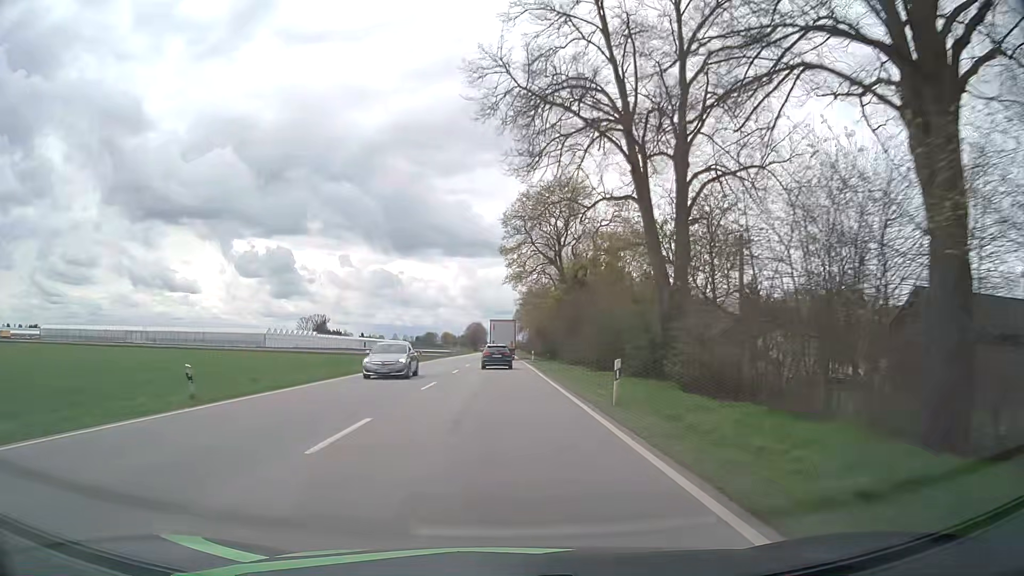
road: primary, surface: asphalt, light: Day
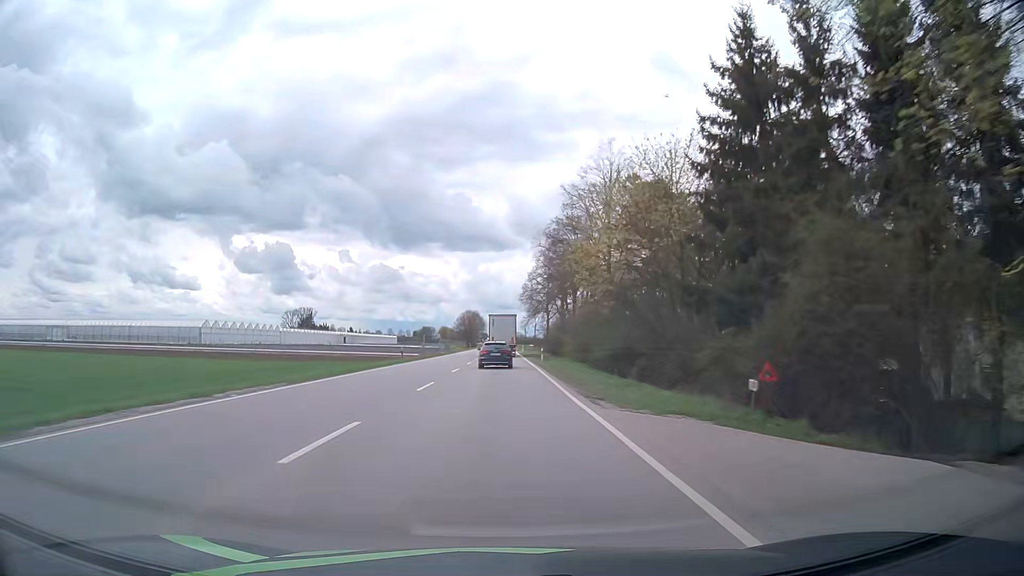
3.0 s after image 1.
(+0.1, +61.4) m; 0°
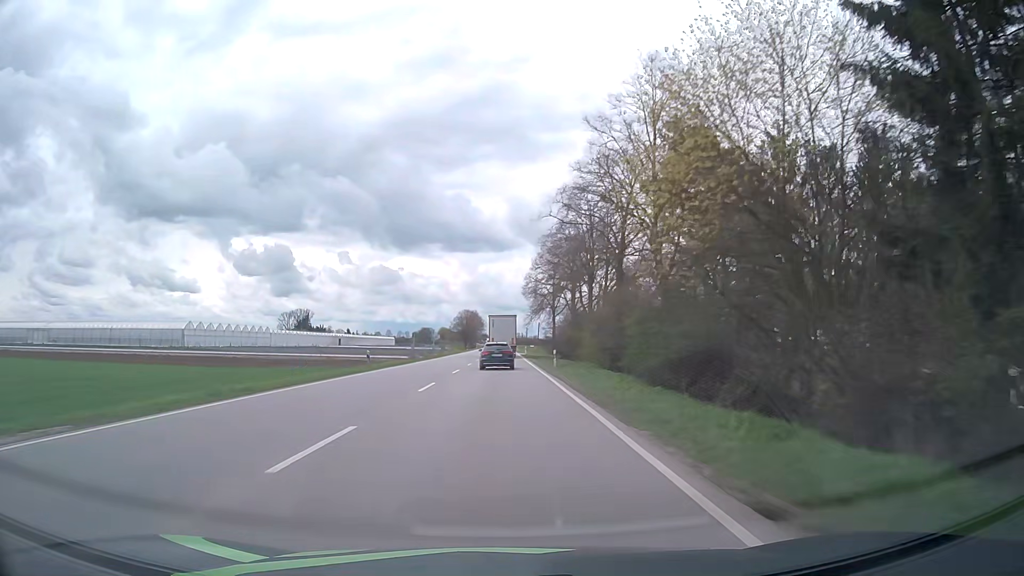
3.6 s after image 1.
(-0.1, +12.1) m; 0°
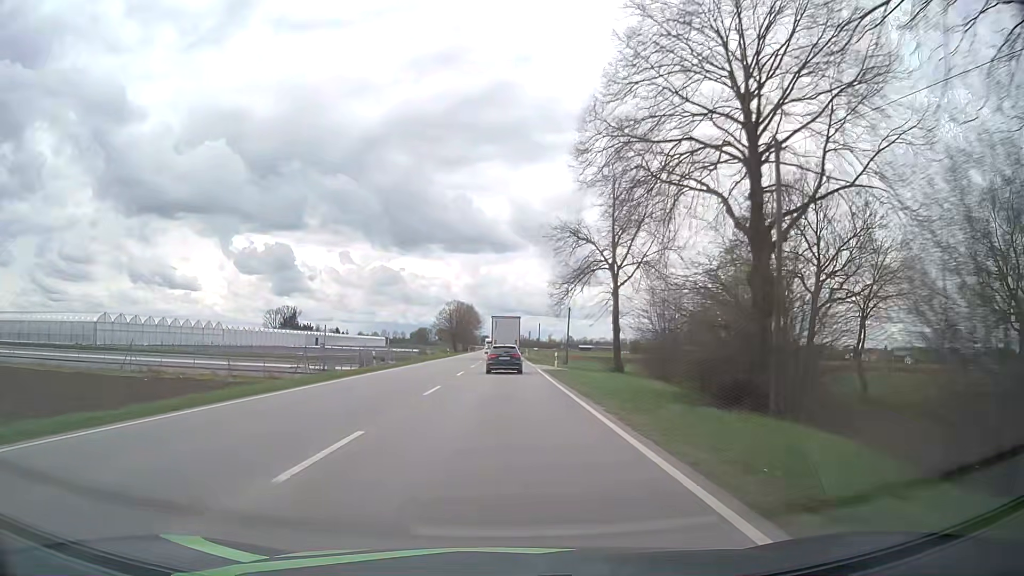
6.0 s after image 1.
(-0.1, +48.3) m; 0°
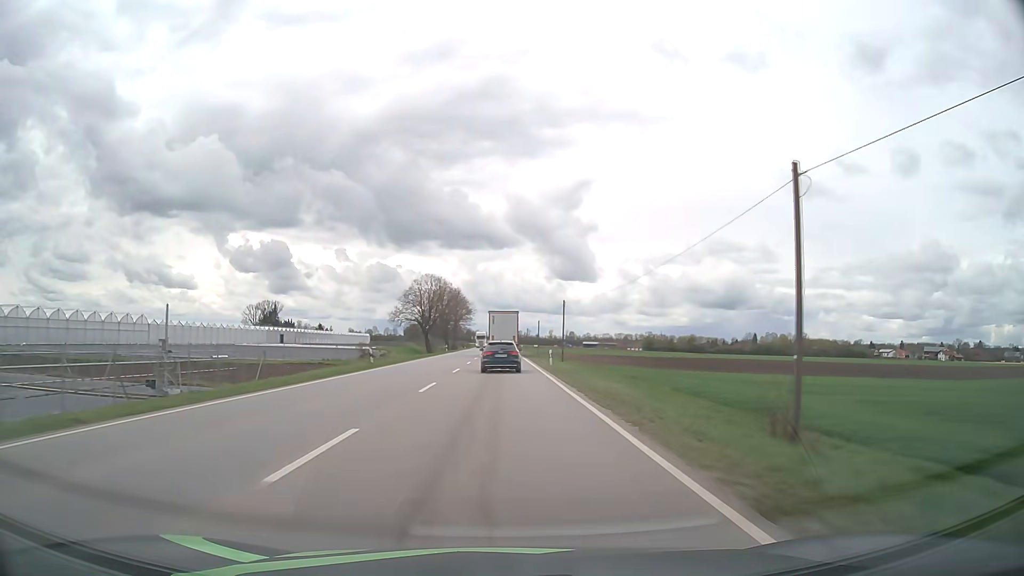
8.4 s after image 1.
(+0.1, +48.3) m; 0°
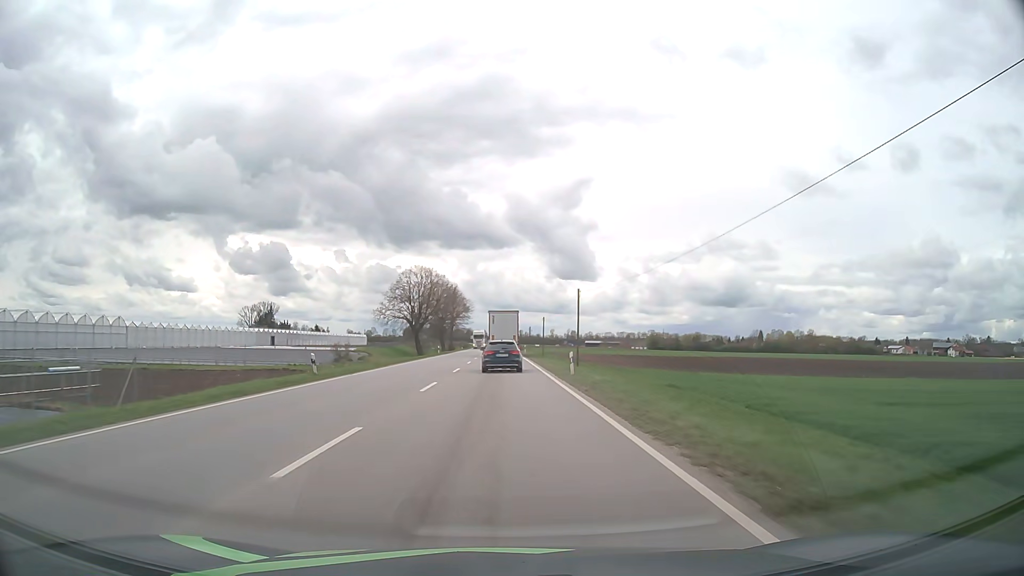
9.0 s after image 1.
(0.0, +11.6) m; 0°
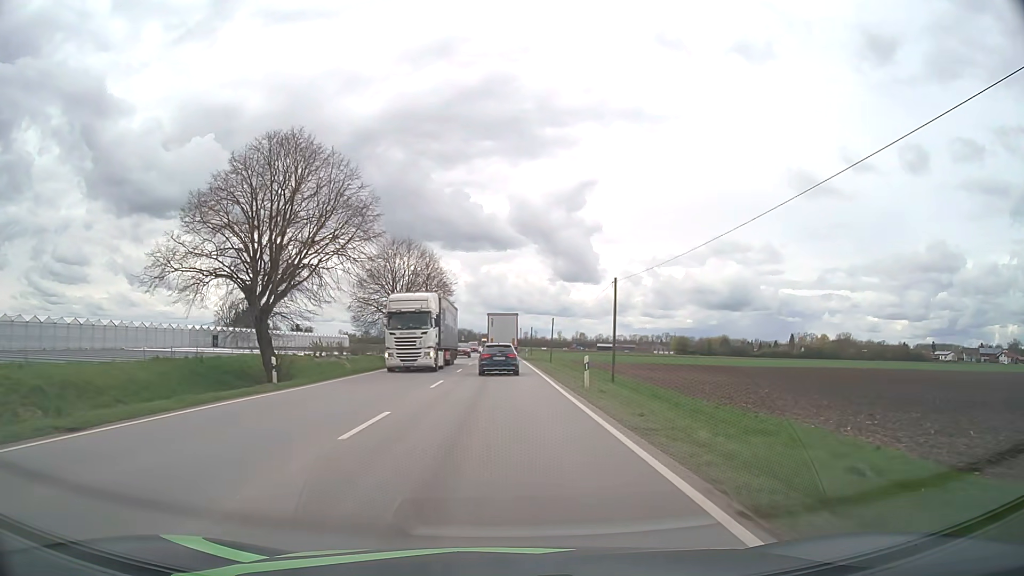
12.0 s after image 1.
(-0.2, +56.9) m; 0°
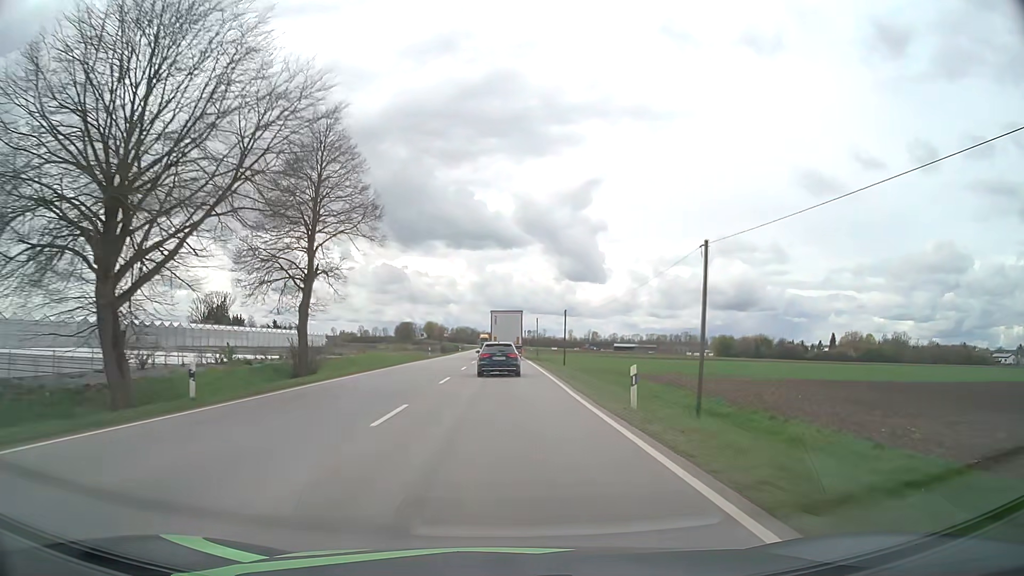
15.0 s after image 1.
(-0.3, +58.5) m; -1°
(0, +10) (0, +20) (0, +30) (0, +40) (0, +50) (0, +60) (0, +70) (0, +80) (0, +90) (0, +100) m
